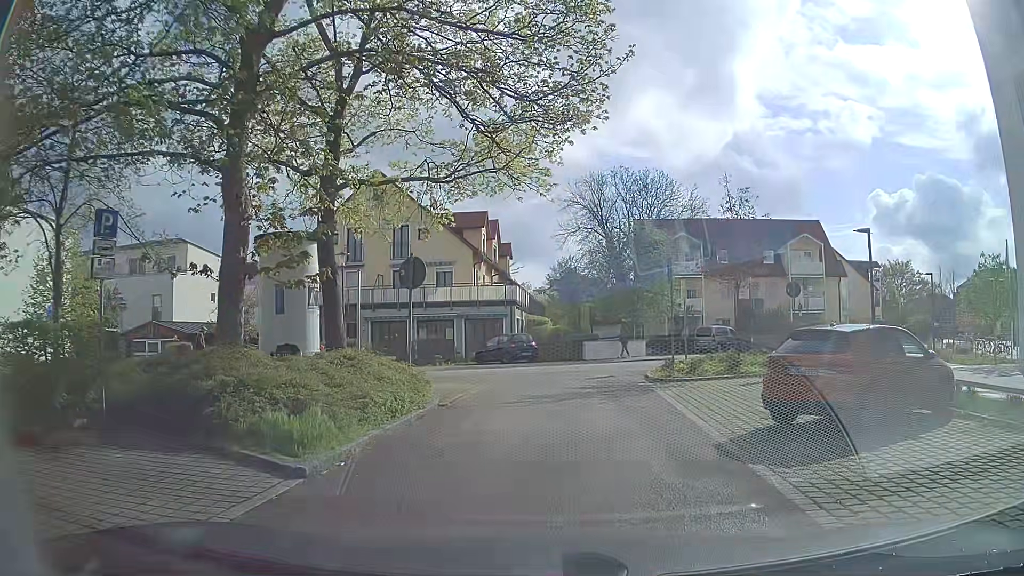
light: Day
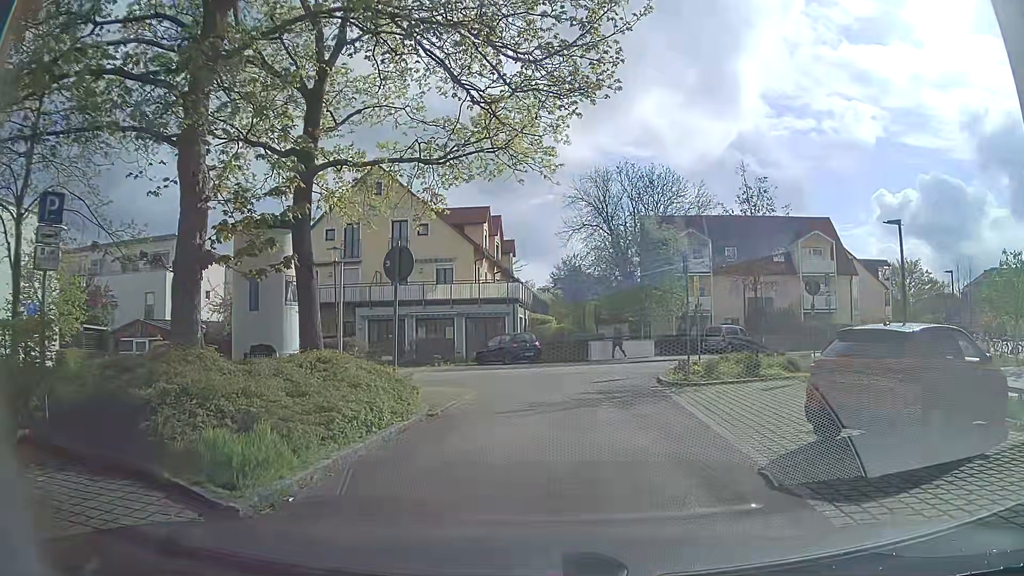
(-0.1, +1.5) m; -2°
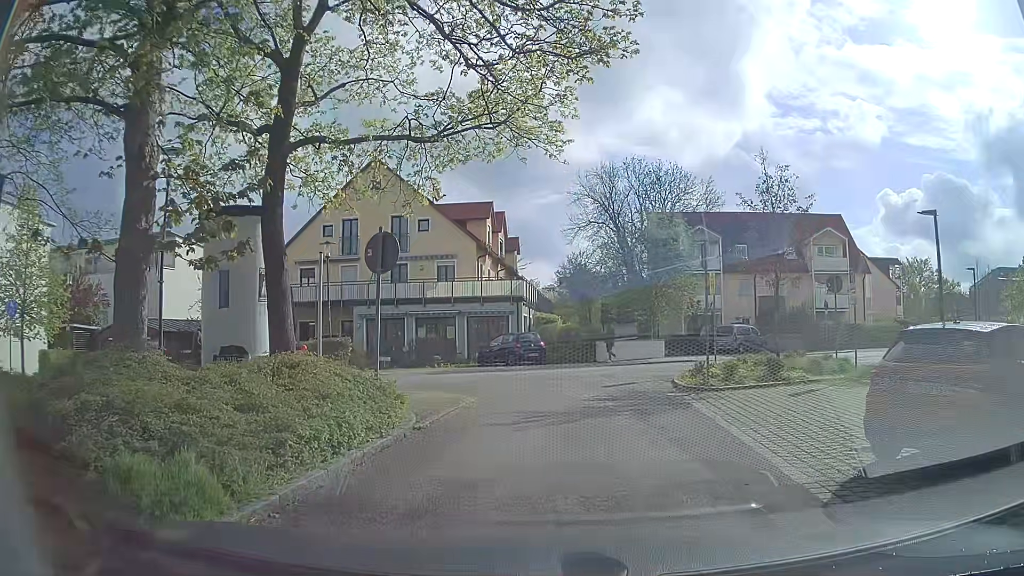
(0.0, +1.5) m; 0°
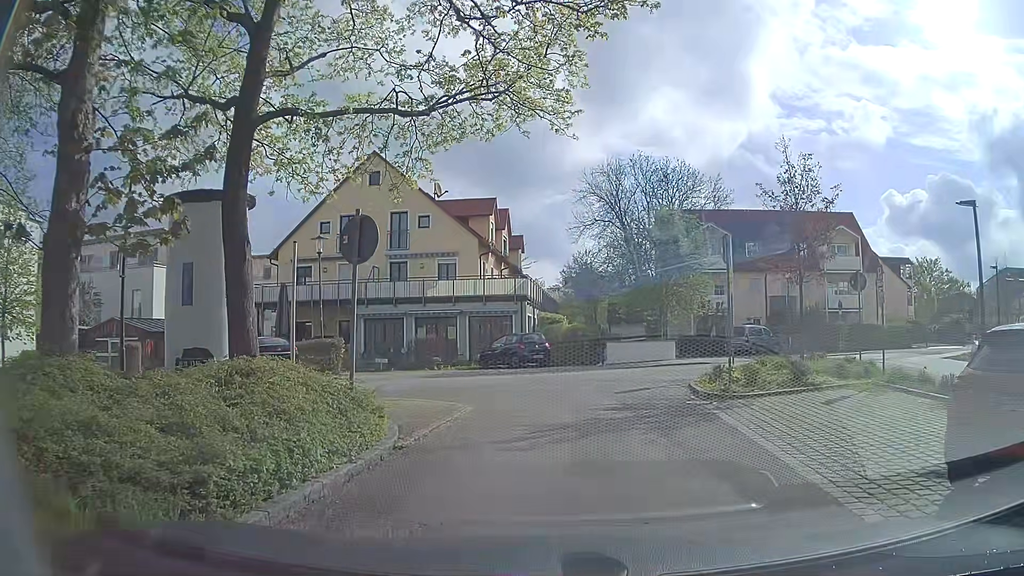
(0.0, +1.5) m; -1°
